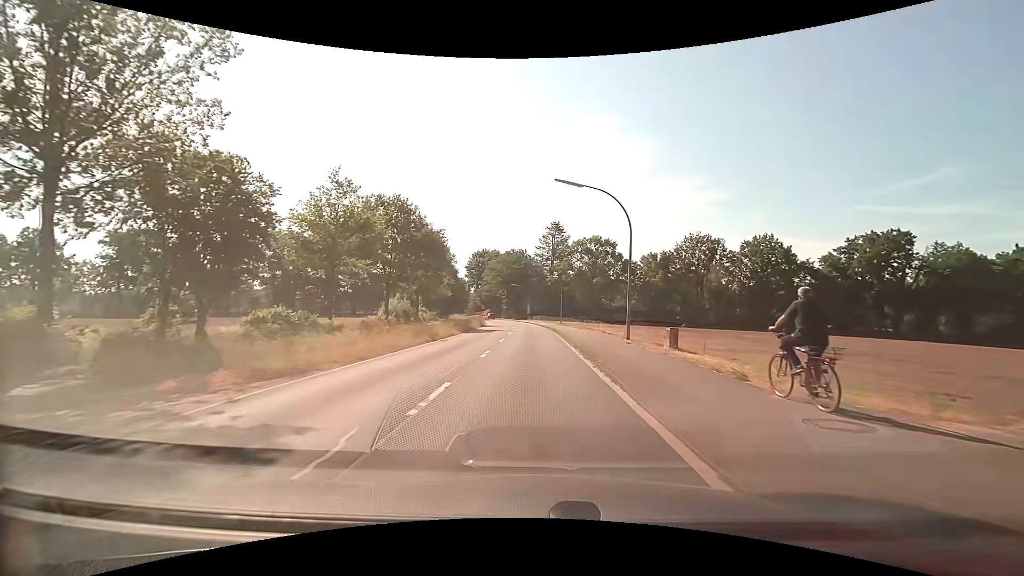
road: tertiary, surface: asphalt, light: Day
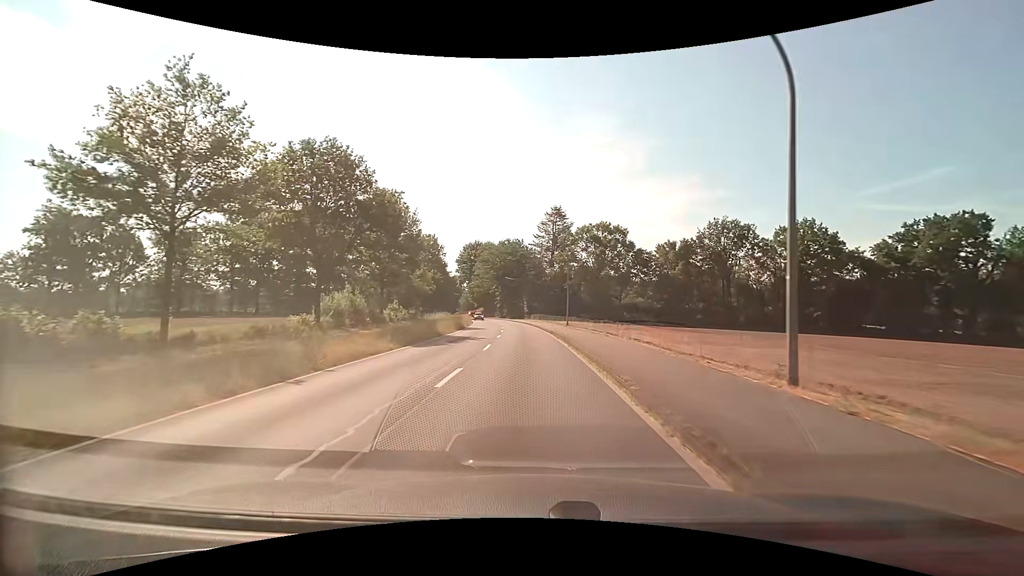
(0.0, +15.6) m; 0°
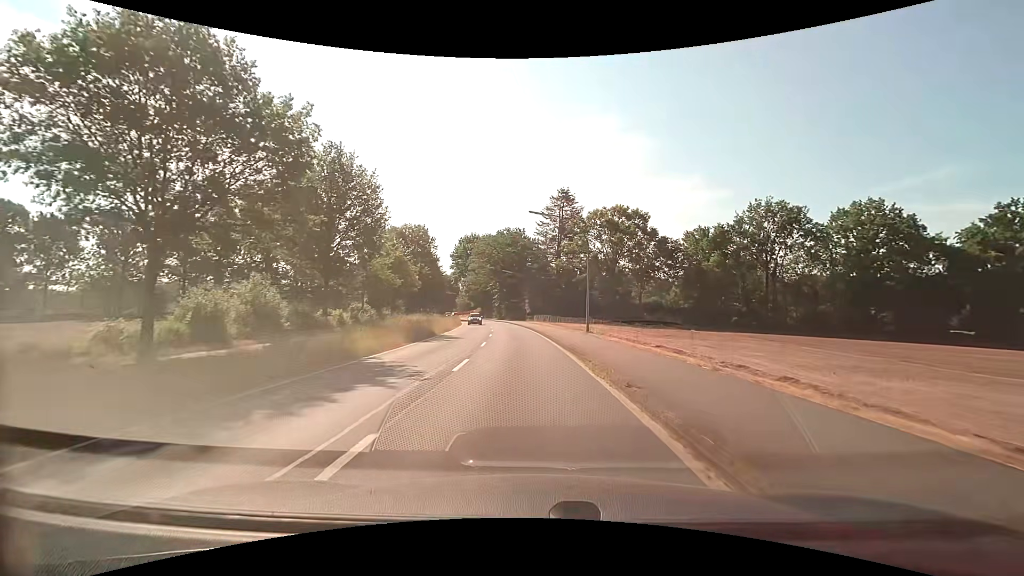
(-0.1, +15.5) m; -1°
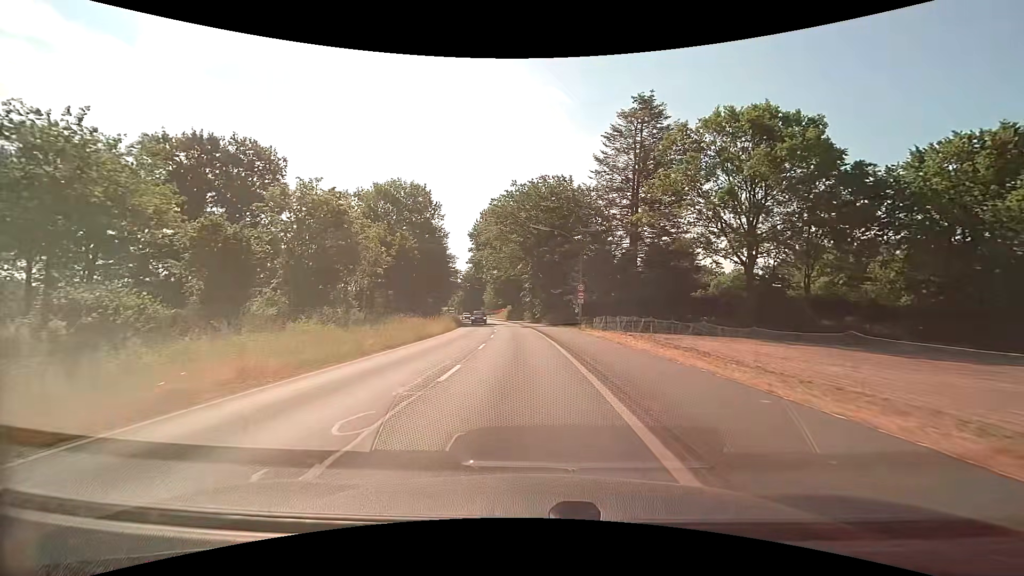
(-1.1, +37.9) m; -5°
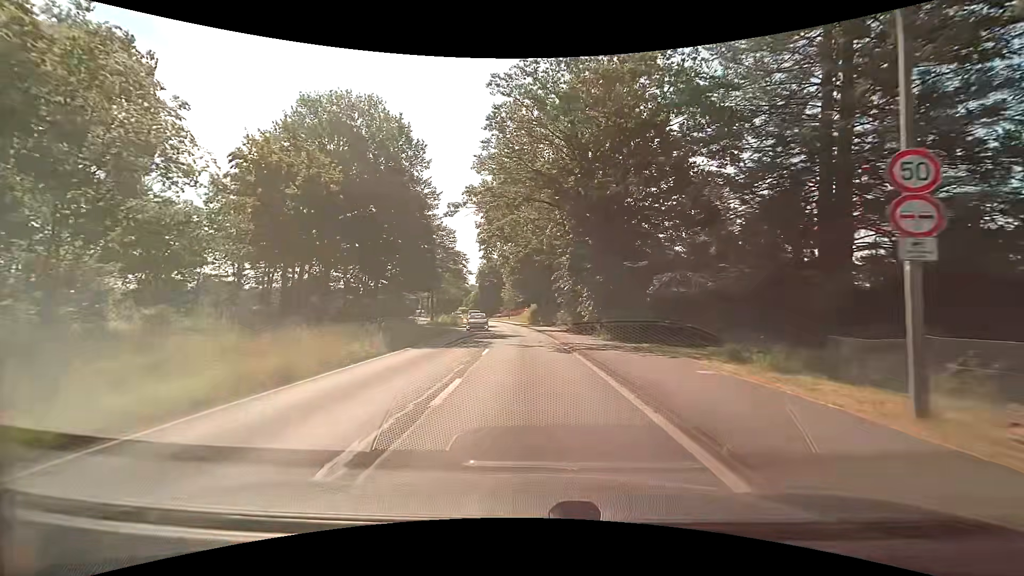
(-1.0, +29.8) m; -3°
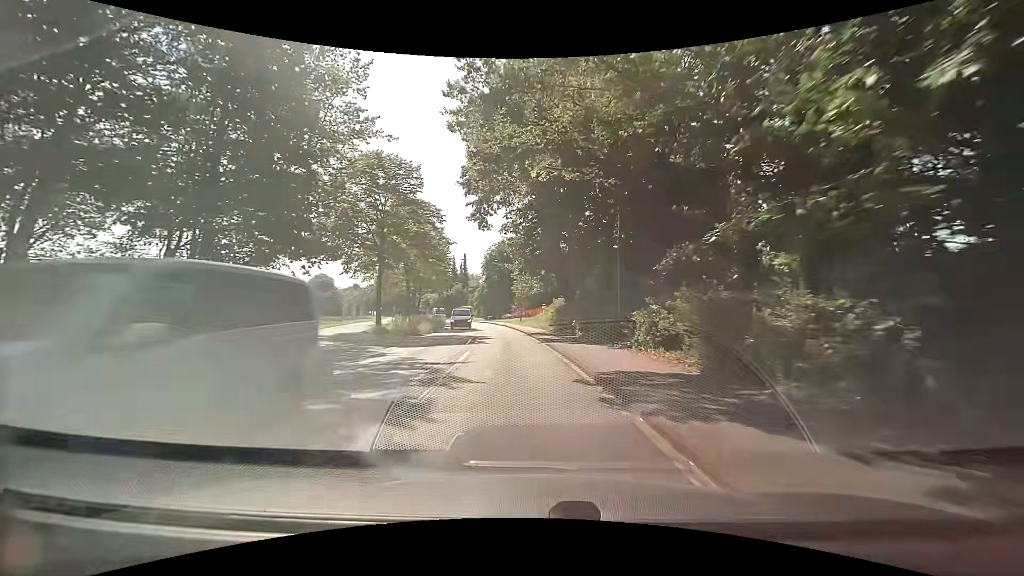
(-0.5, +29.4) m; -2°
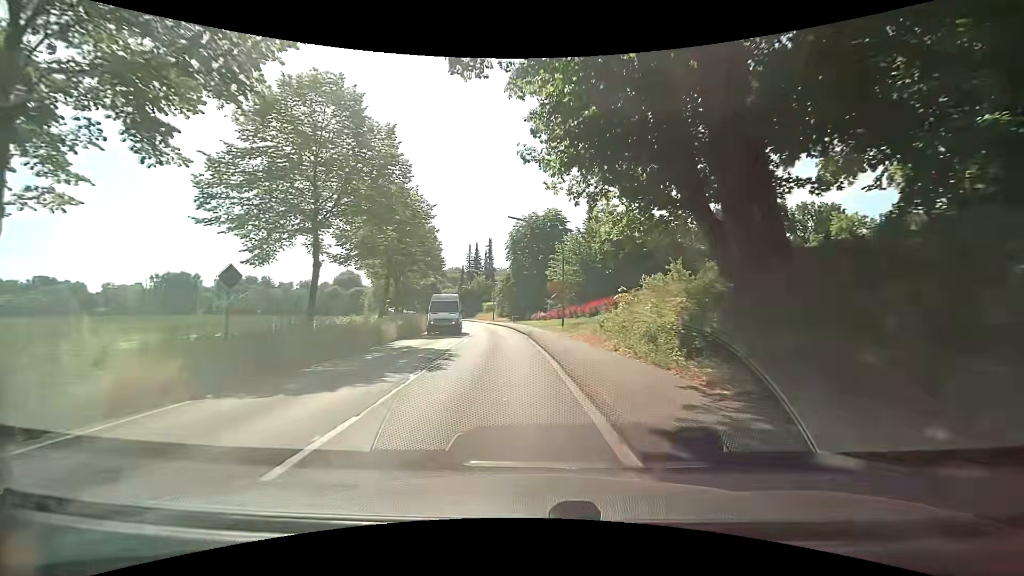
(-0.9, +29.0) m; -4°
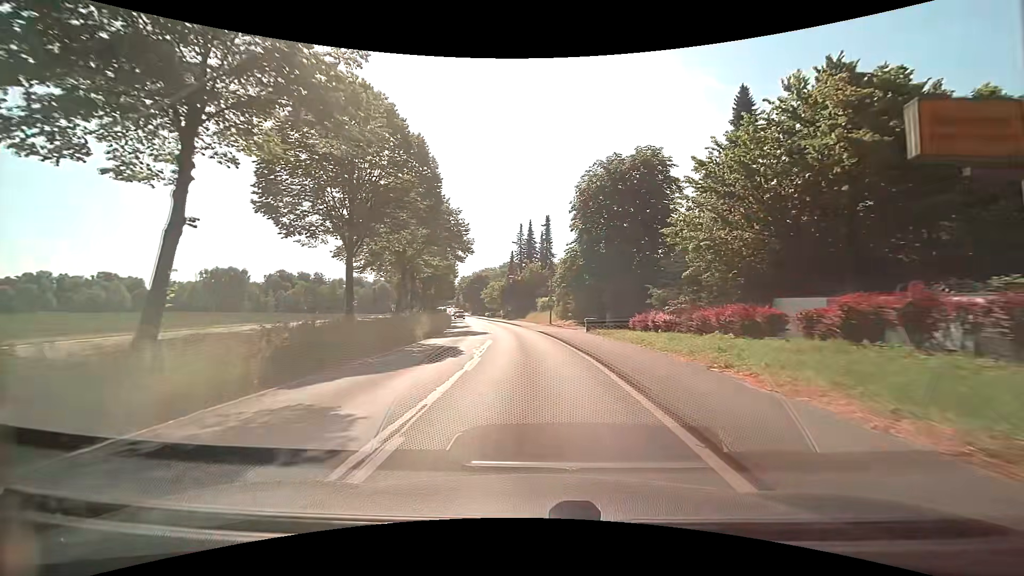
(-2.0, +28.7) m; -7°
(0, +10) (0, +20) (-1, +30) (-2, +40) (-3, +50) (-4, +60) (-6, +70) (-8, +79) (-10, +89) (-12, +99) m
